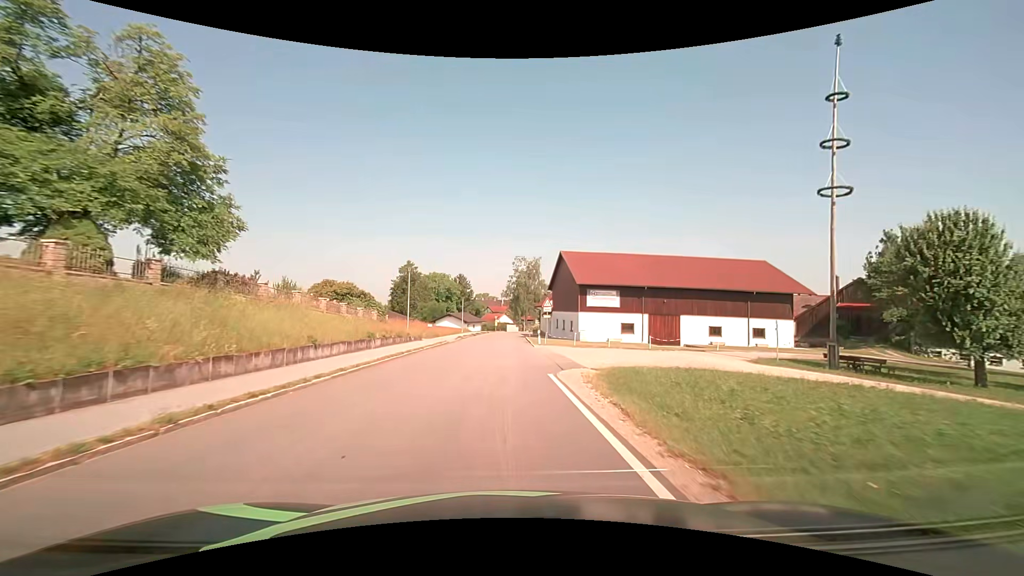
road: tertiary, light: Day
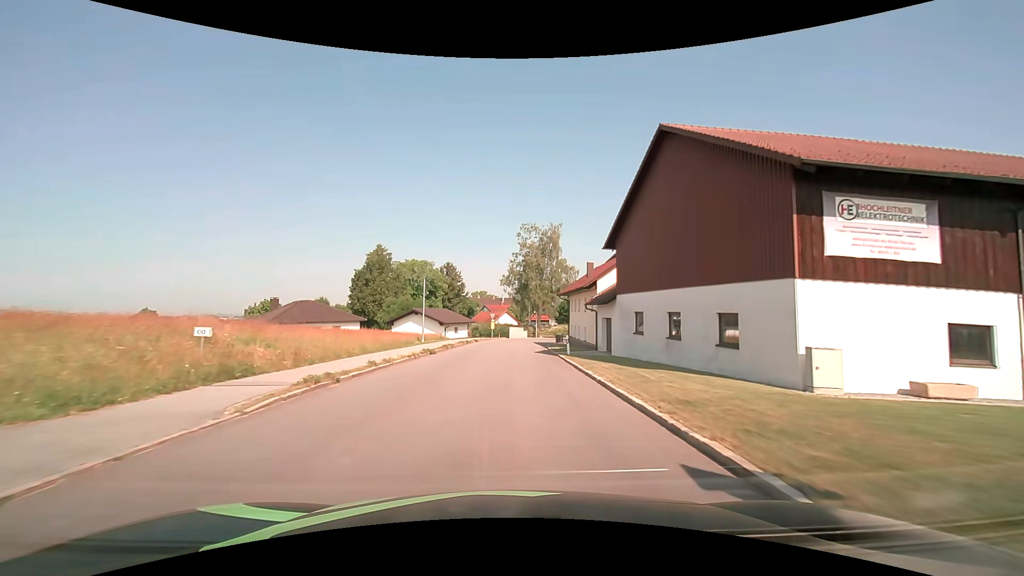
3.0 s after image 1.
(-0.3, +38.1) m; 0°
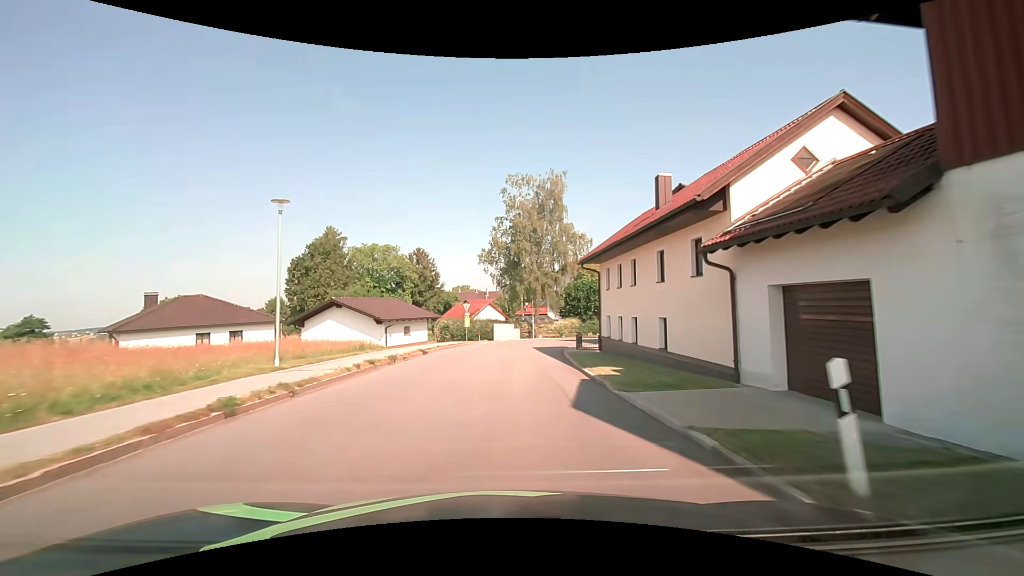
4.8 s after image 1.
(+0.3, +22.9) m; +1°
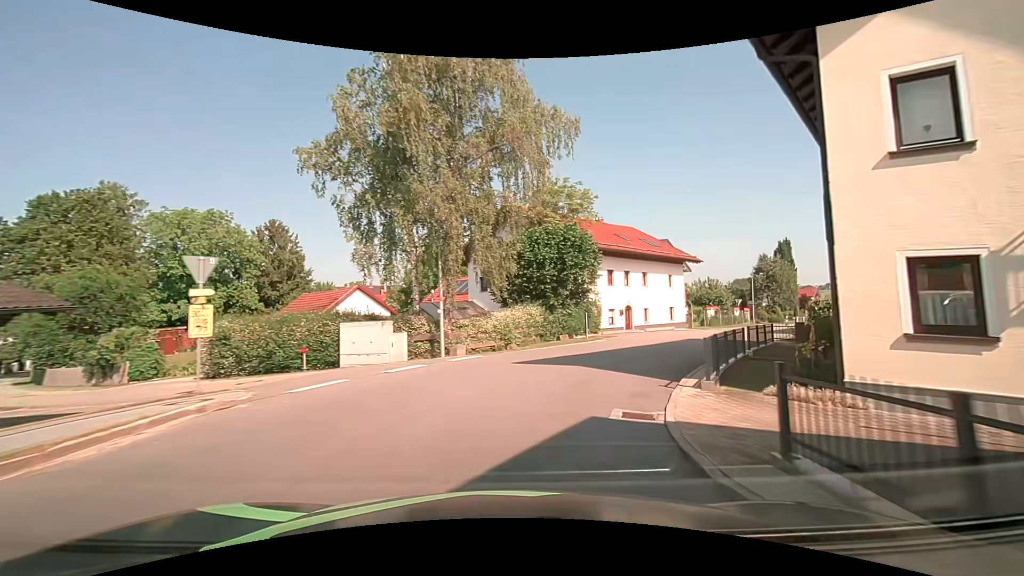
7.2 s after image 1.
(+1.4, +29.5) m; +10°
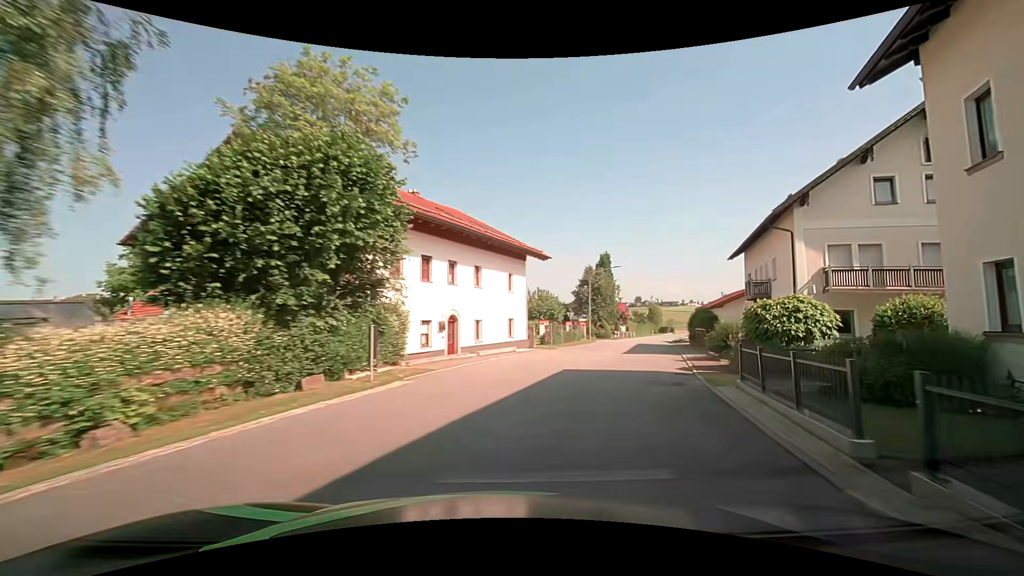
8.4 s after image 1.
(+2.3, +13.7) m; +21°
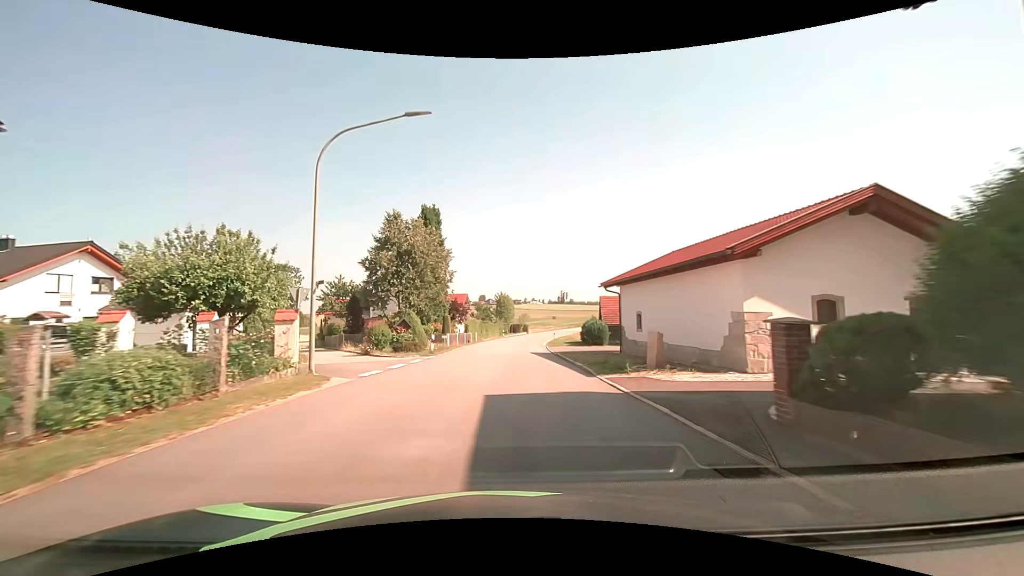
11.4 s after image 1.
(+9.2, +35.5) m; +19°
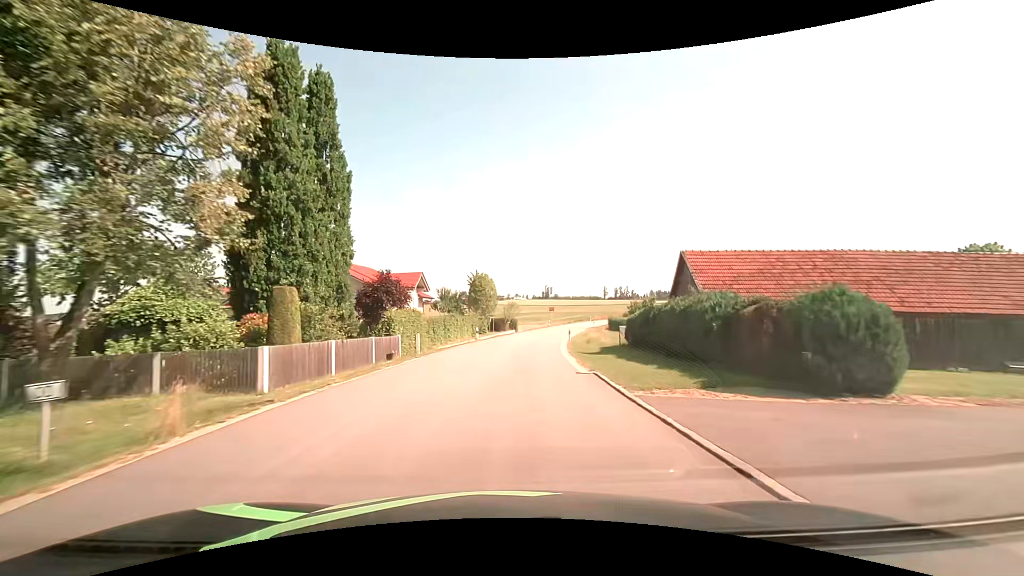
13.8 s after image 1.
(+0.2, +30.8) m; +2°
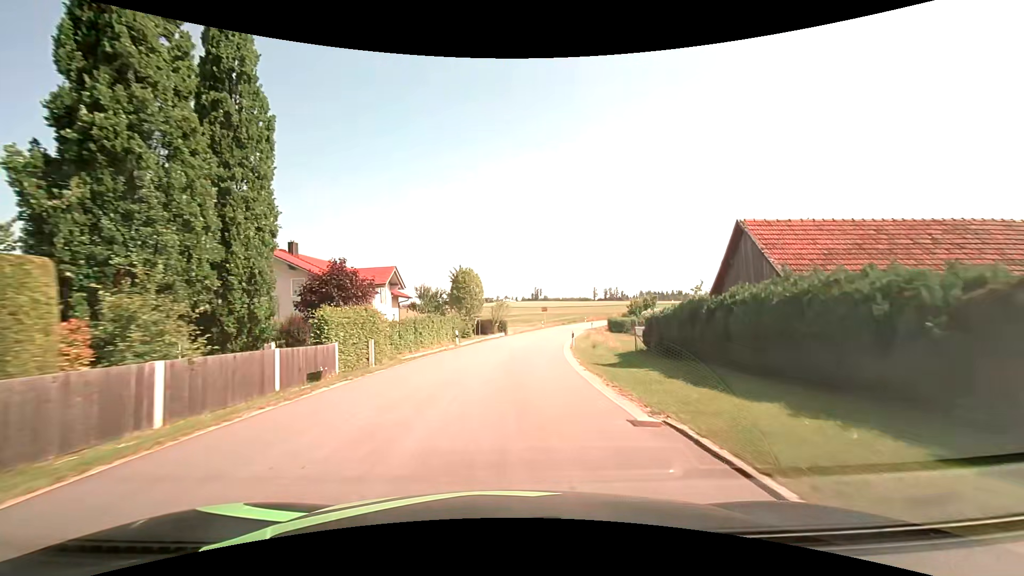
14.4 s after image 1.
(+0.1, +7.8) m; +1°
(0, +10) (+1, +20) (+1, +30) (+3, +40) (+4, +50) (+6, +60) (+9, +69) (+11, +79) (+15, +88) (+19, +98) m
